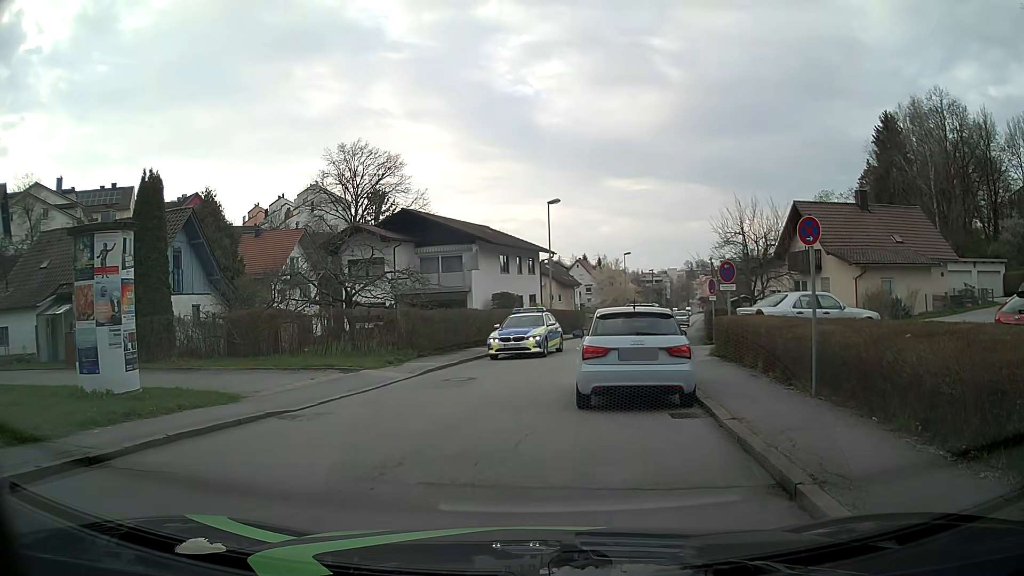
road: residential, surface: asphalt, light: Day
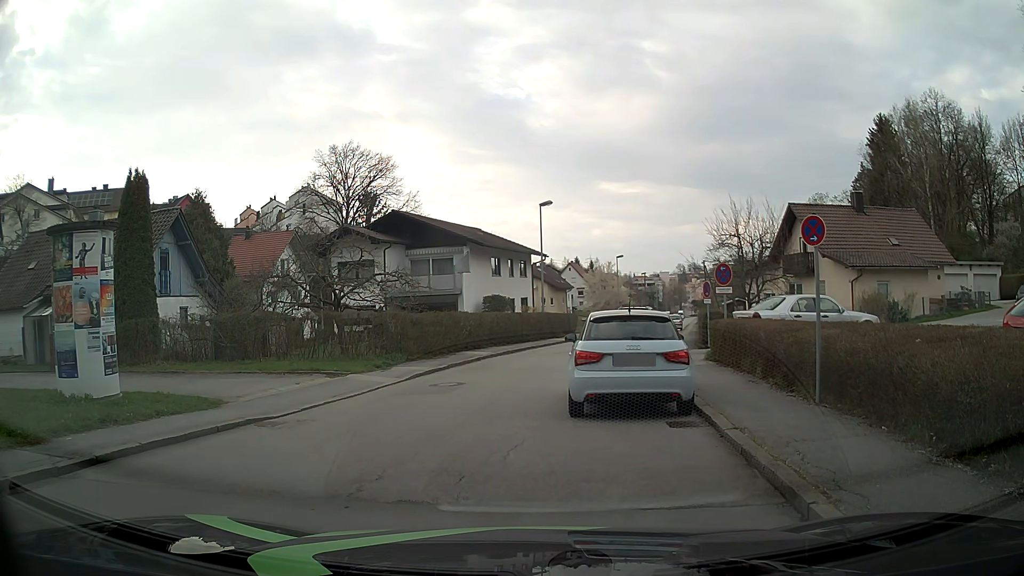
(0.0, +0.5) m; 0°
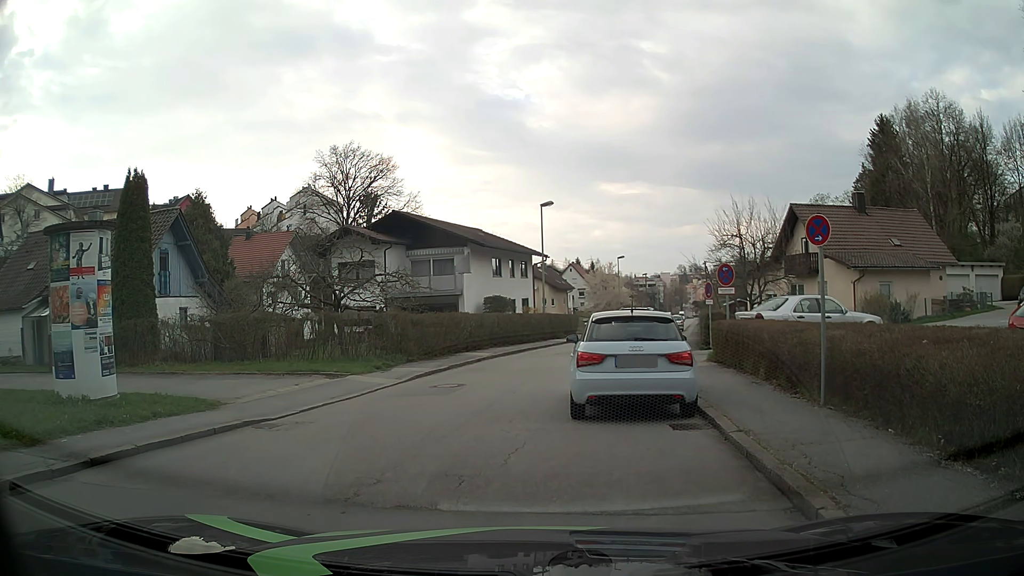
(0.0, +0.1) m; 0°
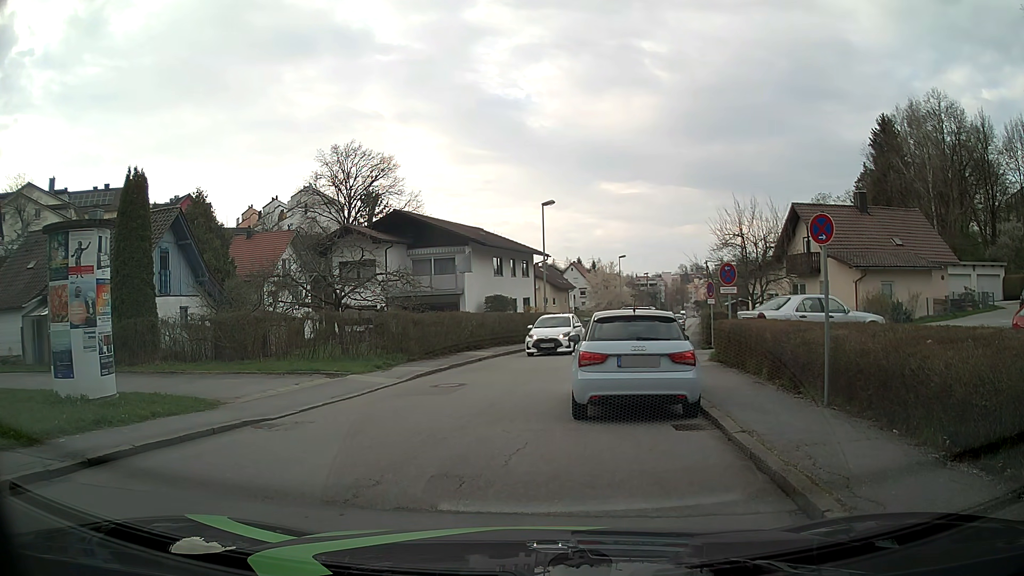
(0.0, +0.1) m; 0°
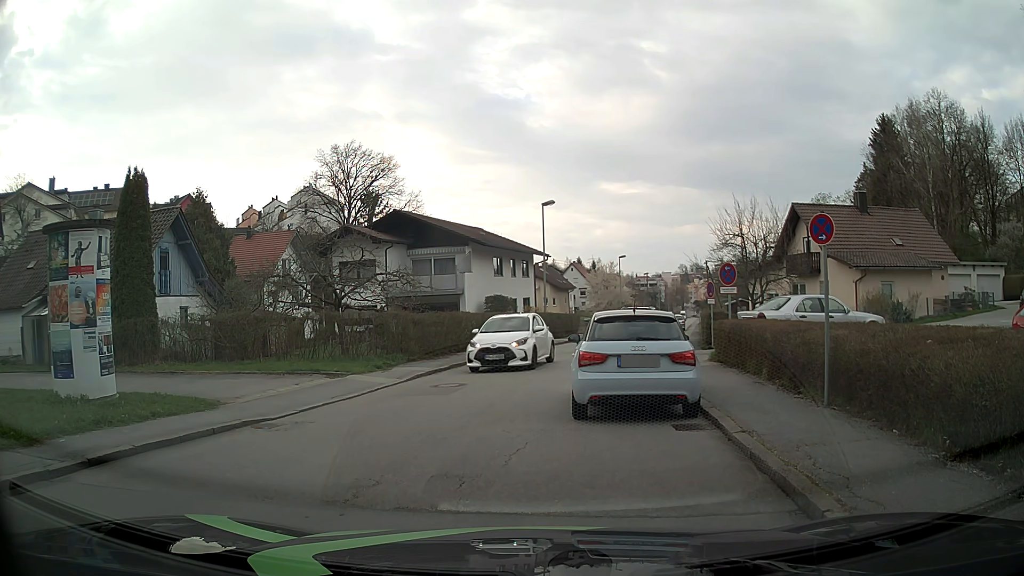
(0.0, 0.0) m; 0°
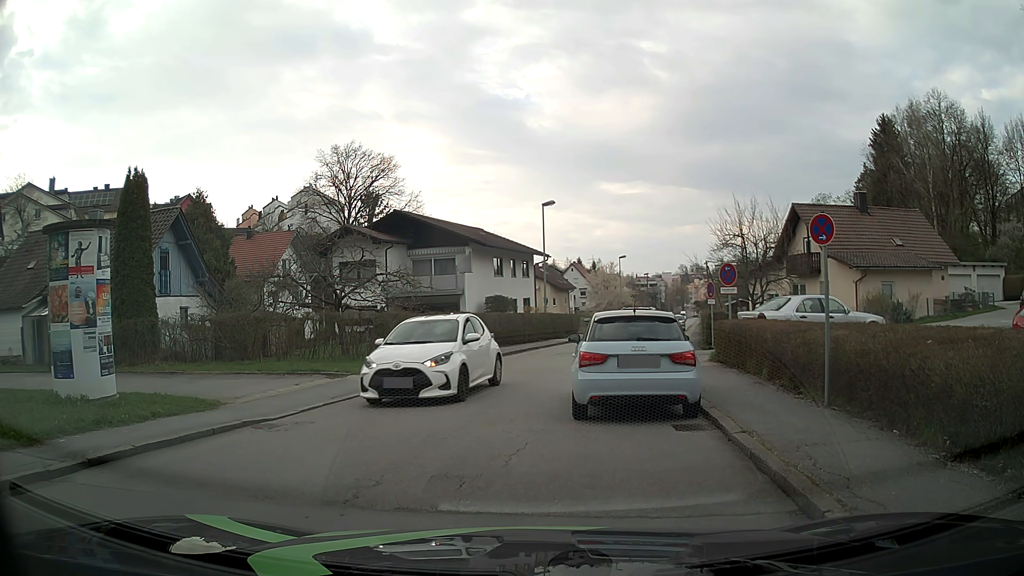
(0.0, 0.0) m; 0°
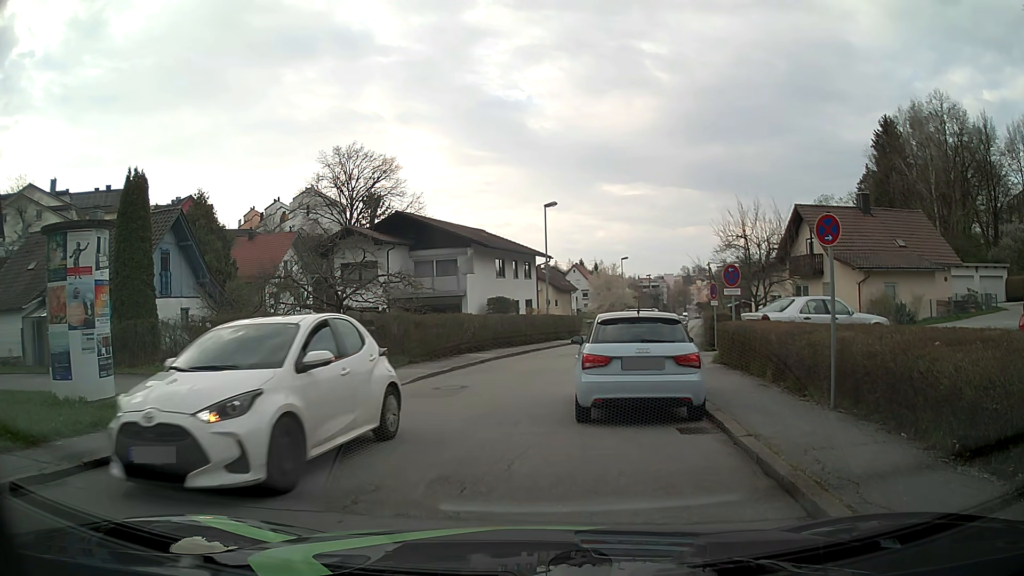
(0.0, +0.1) m; 0°
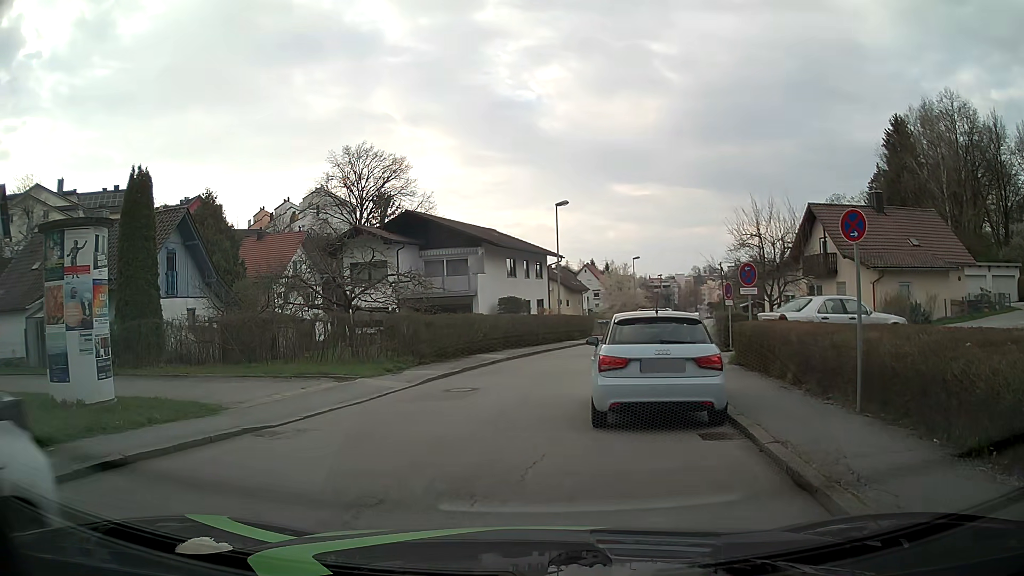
(0.0, +0.4) m; 0°
